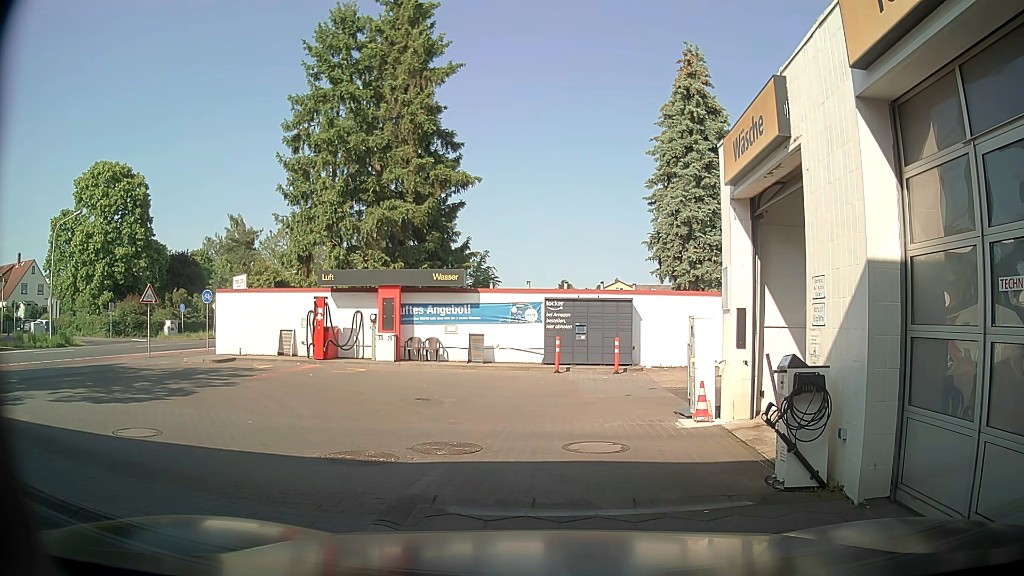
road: service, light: Day
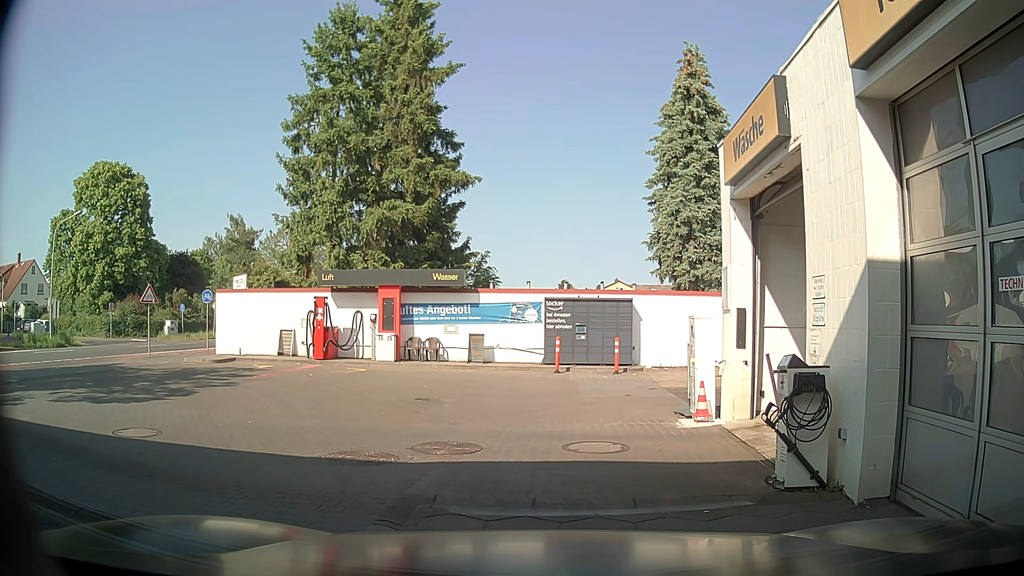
(0.0, 0.0) m; 0°
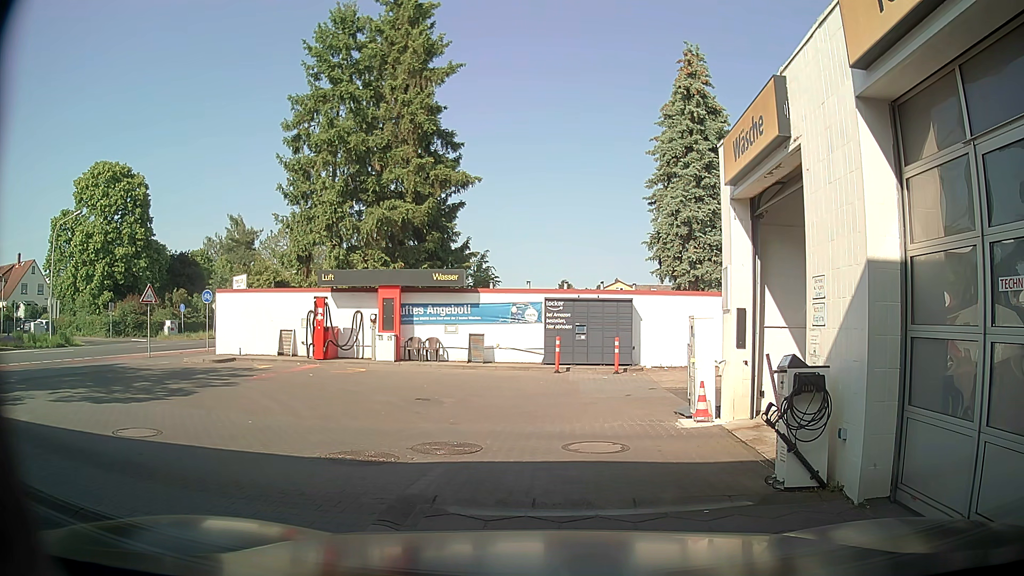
(0.0, 0.0) m; 0°
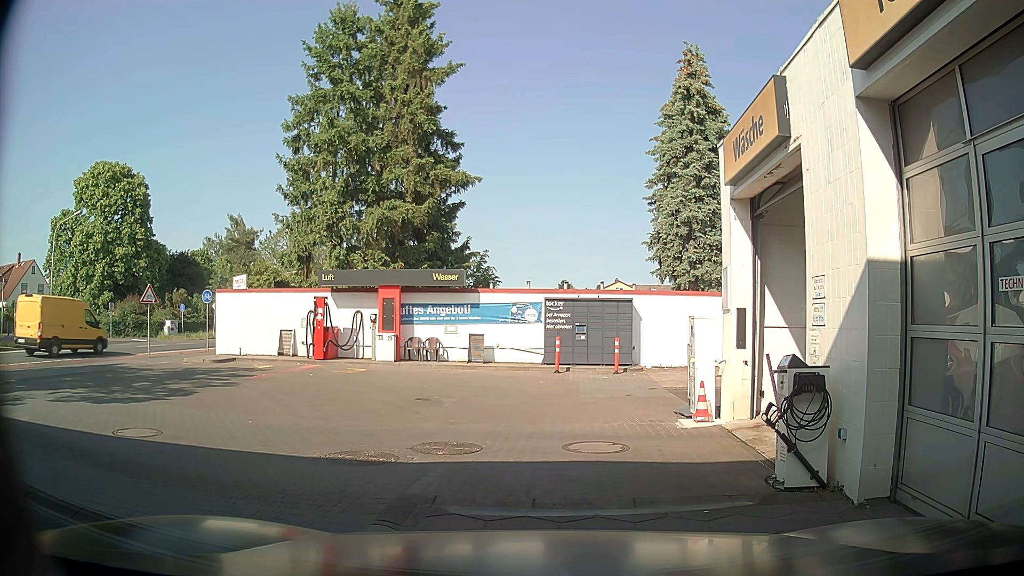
(0.0, 0.0) m; 0°
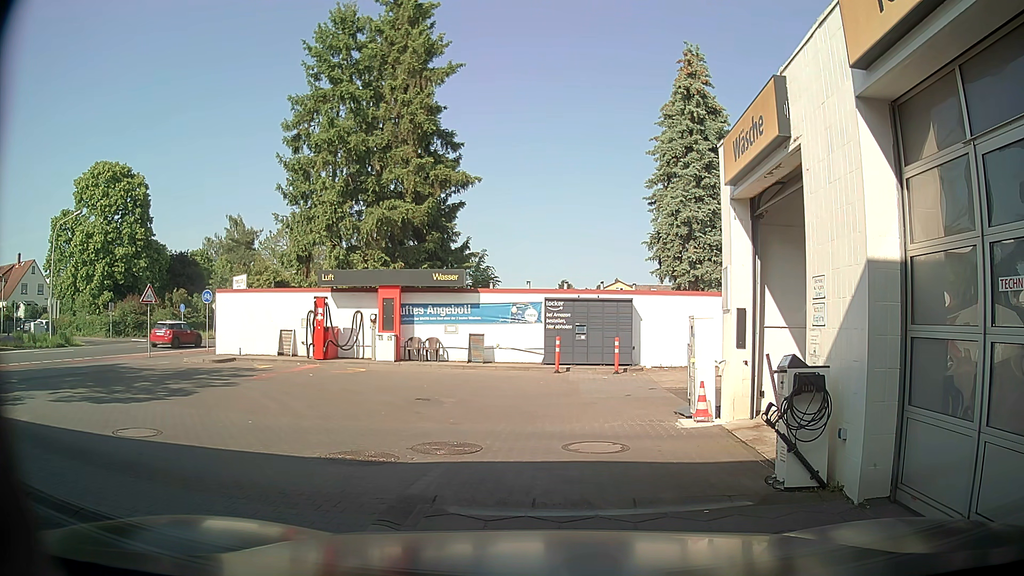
(0.0, 0.0) m; 0°
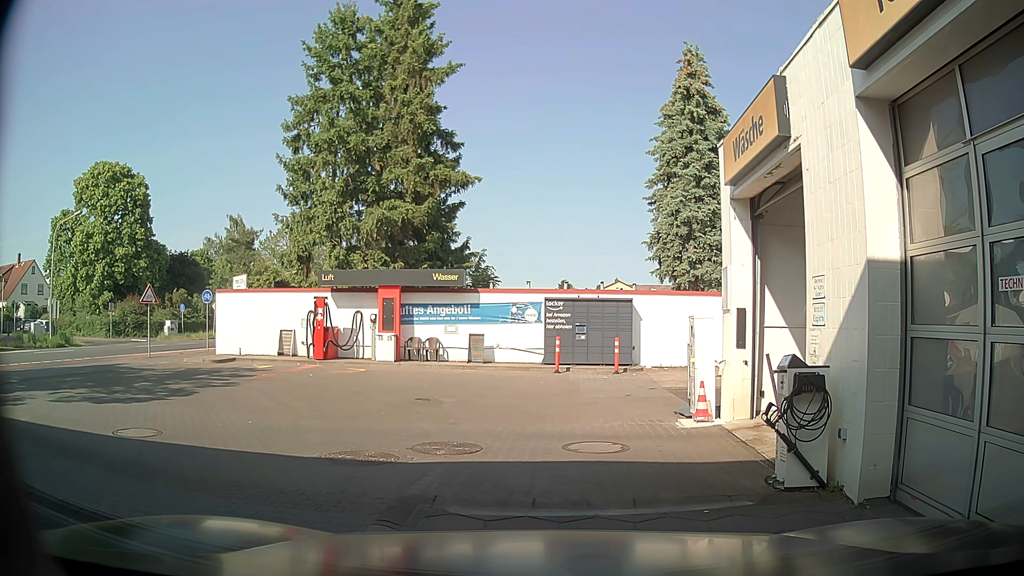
(0.0, 0.0) m; 0°
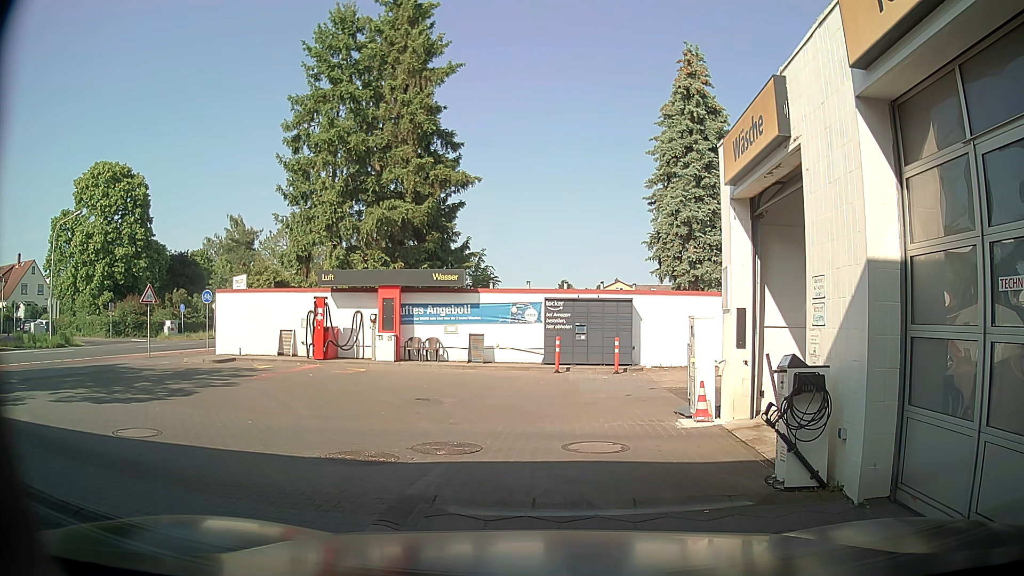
(0.0, 0.0) m; 0°
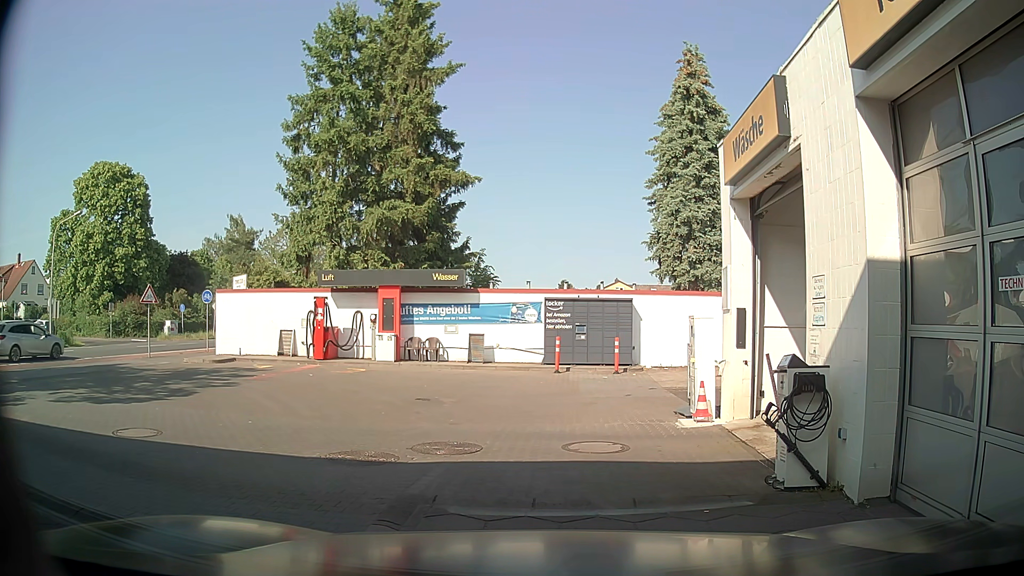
(0.0, 0.0) m; 0°
